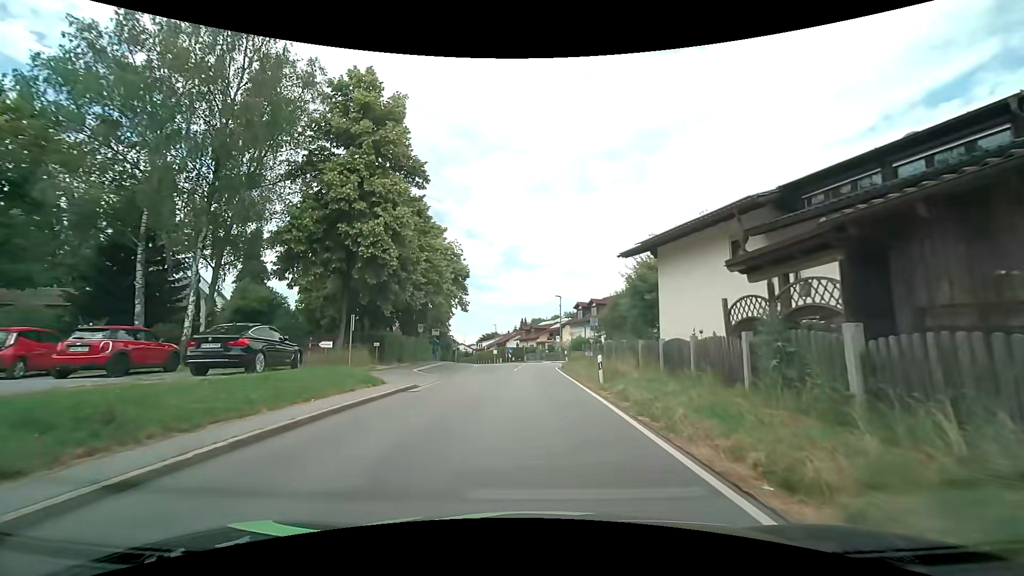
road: secondary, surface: asphalt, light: Day
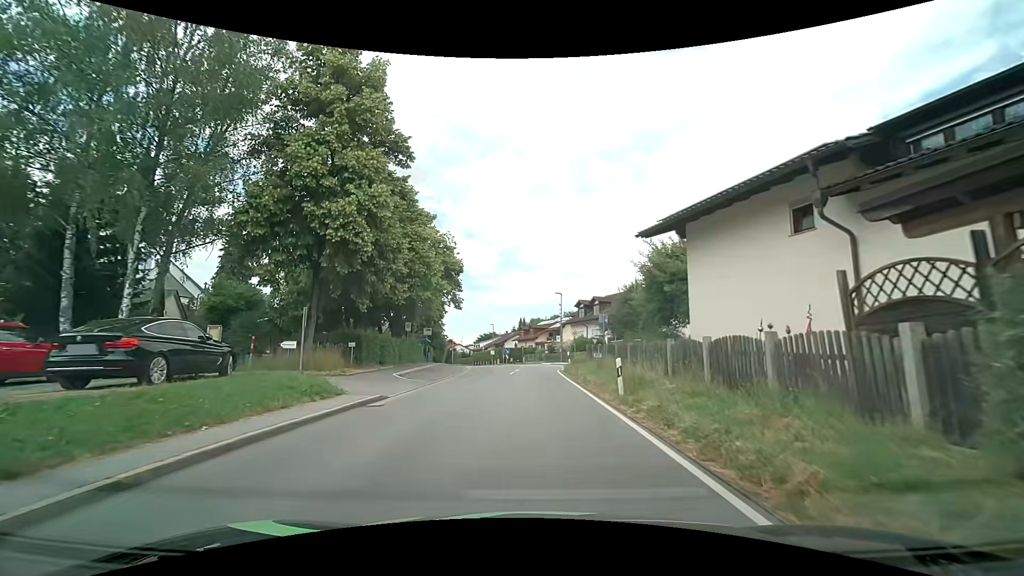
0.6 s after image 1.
(+0.1, +3.9) m; +1°
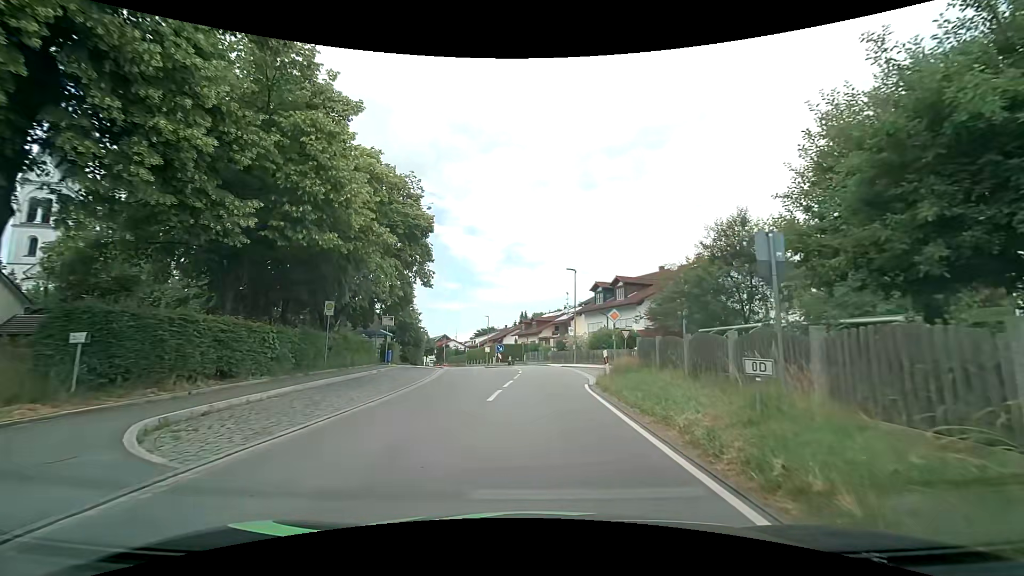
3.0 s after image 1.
(-0.1, +15.8) m; 0°
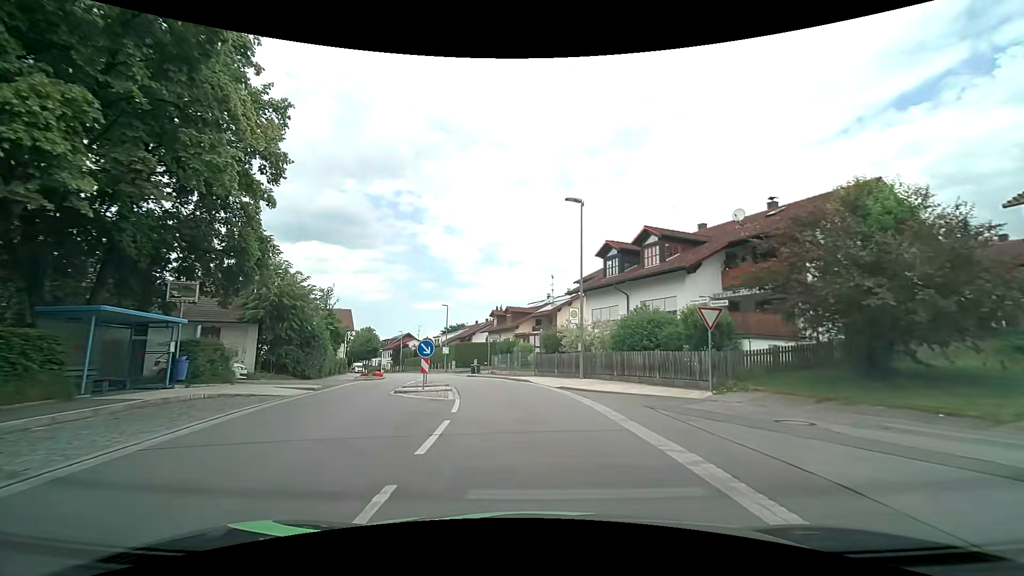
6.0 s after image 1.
(+0.3, +20.5) m; +2°
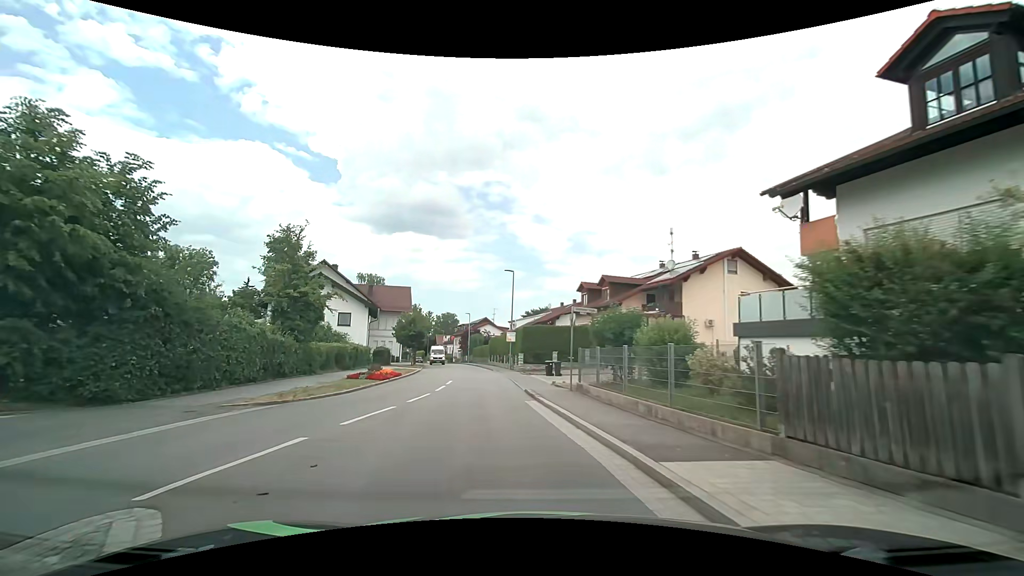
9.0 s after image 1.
(-1.1, +20.5) m; -10°
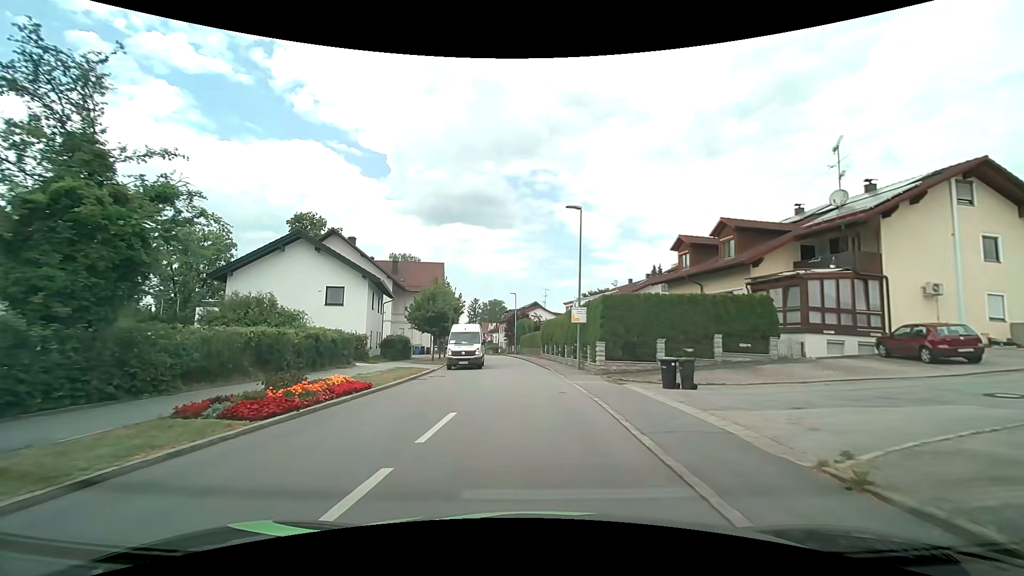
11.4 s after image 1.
(-1.4, +15.8) m; -6°
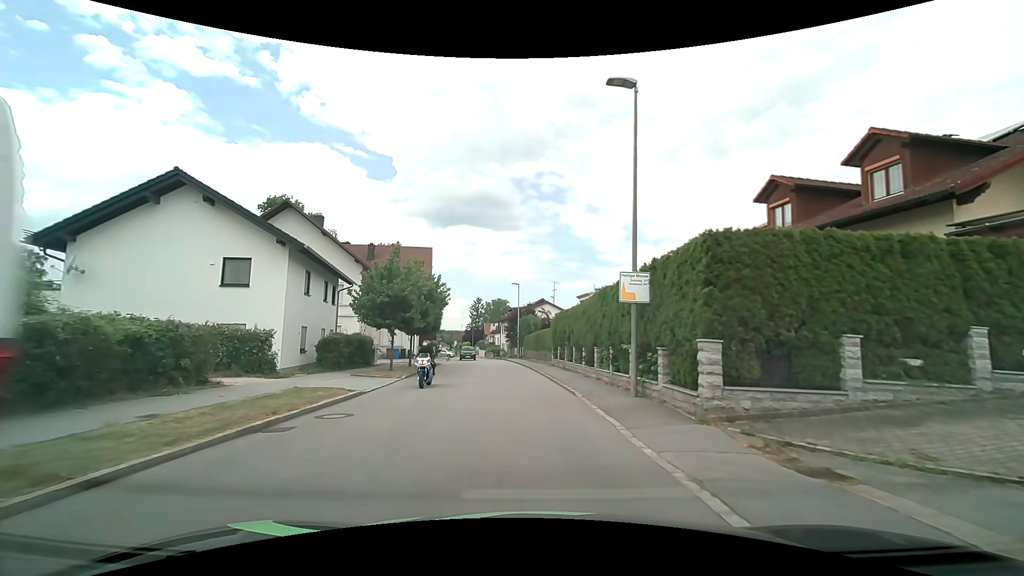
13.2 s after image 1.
(0.0, +12.2) m; 0°
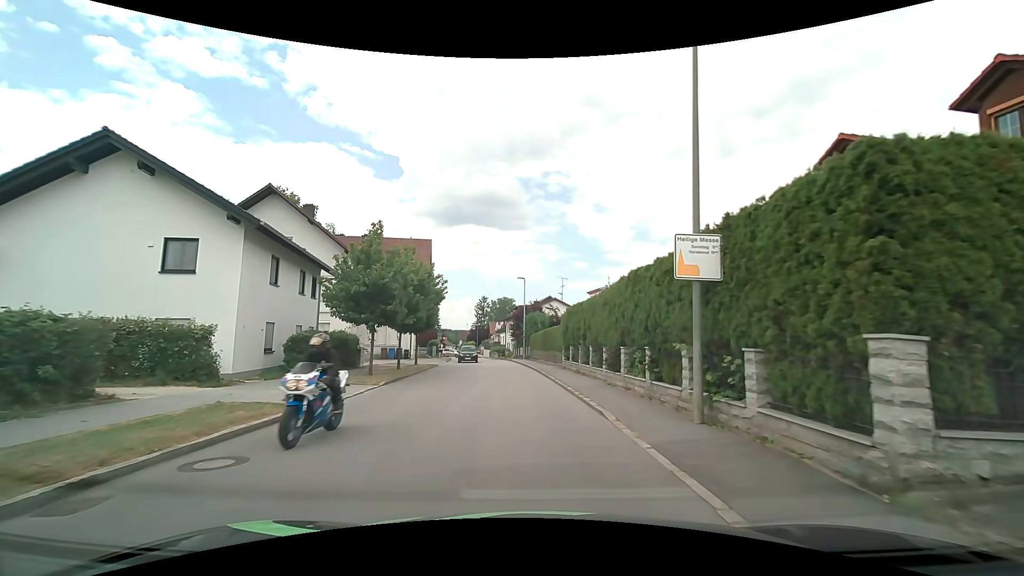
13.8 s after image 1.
(-0.1, +4.2) m; -1°
(0, +10) (-1, +20) (-1, +30) (-2, +40) (-3, +50) (-4, +60) (-6, +70) (-7, +80) (-9, +89) (-11, +99) m
